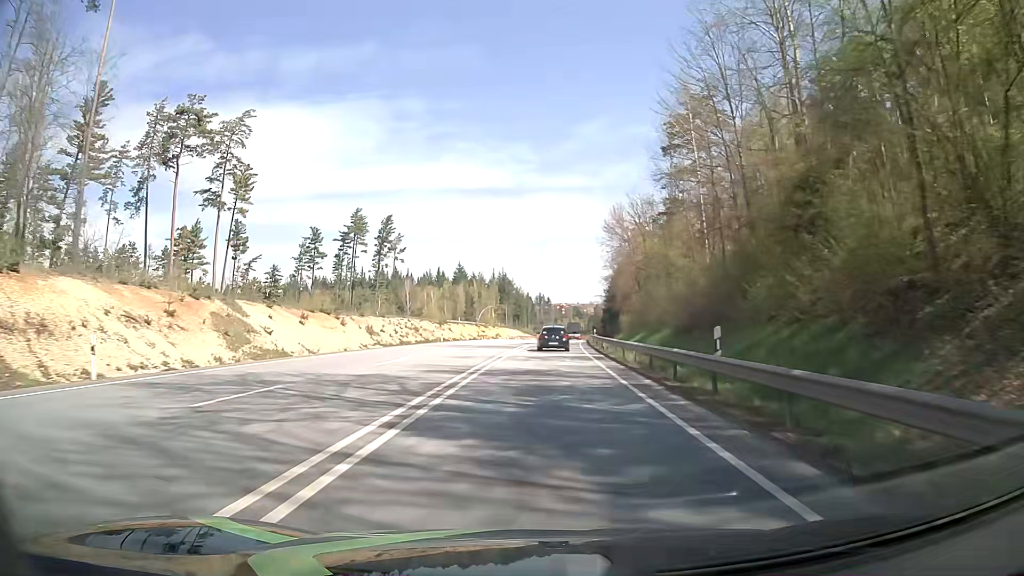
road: primary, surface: asphalt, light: Day
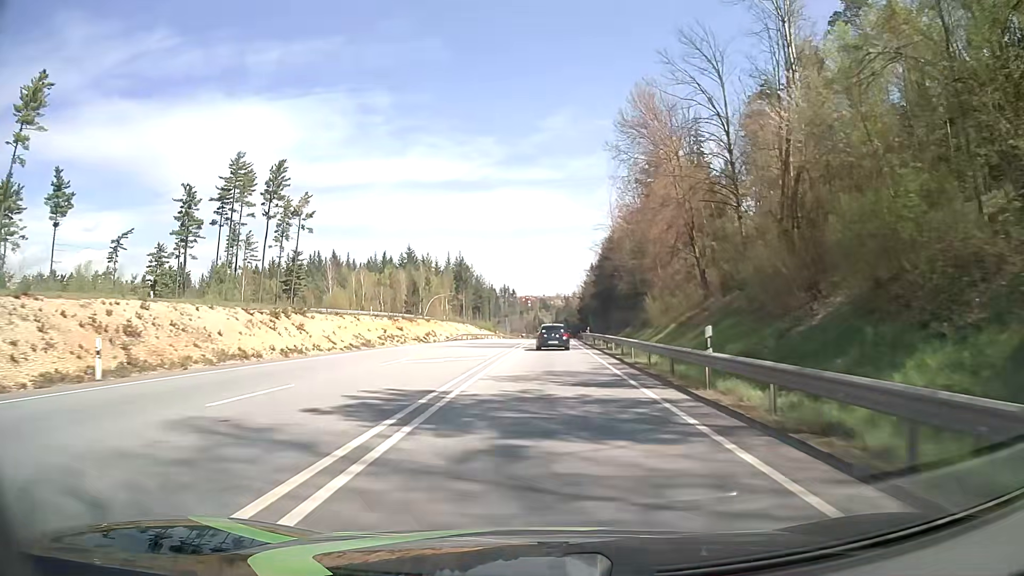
(+1.1, +47.3) m; +3°
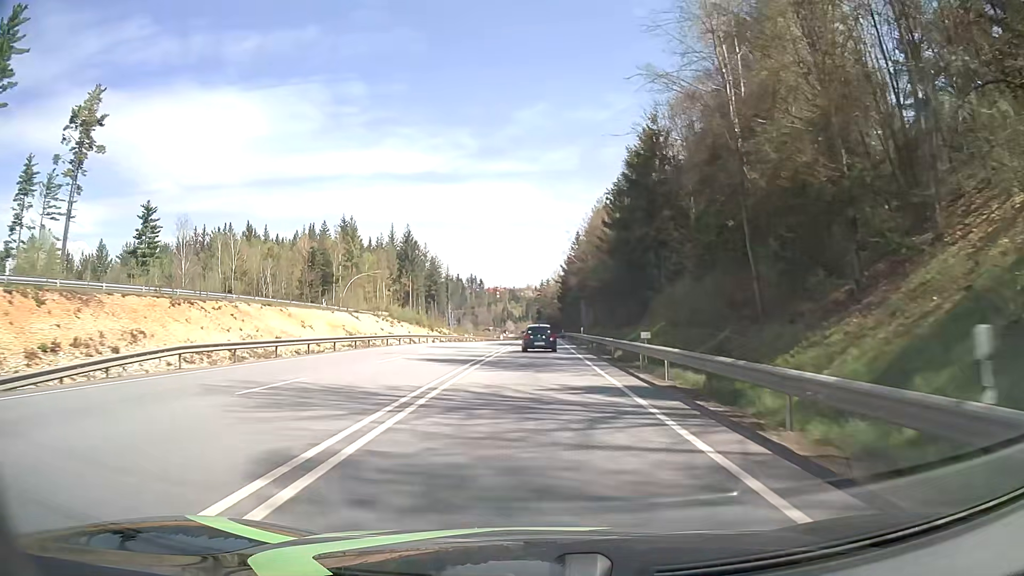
(+1.4, +57.8) m; +2°
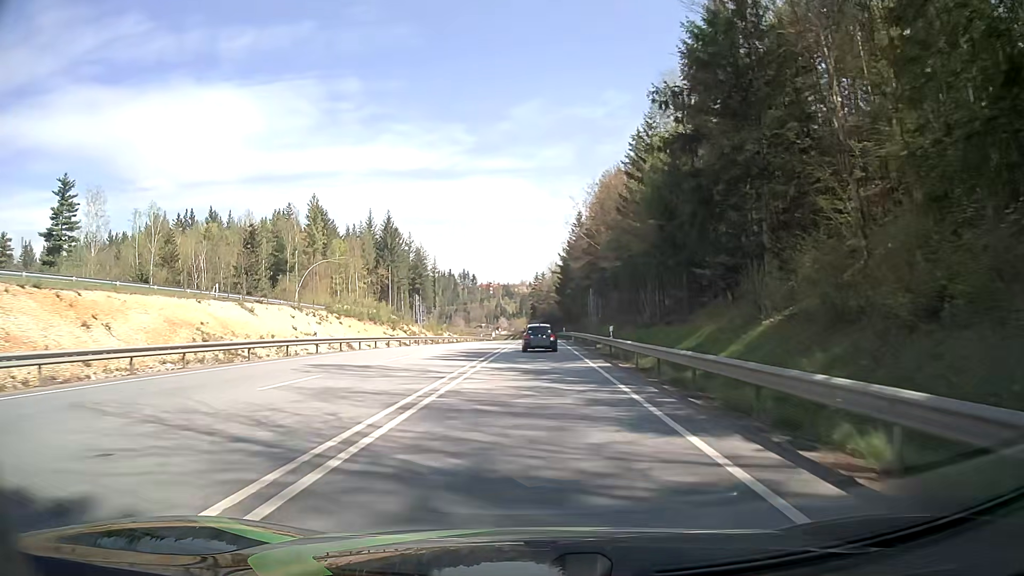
(+0.1, +22.9) m; 0°
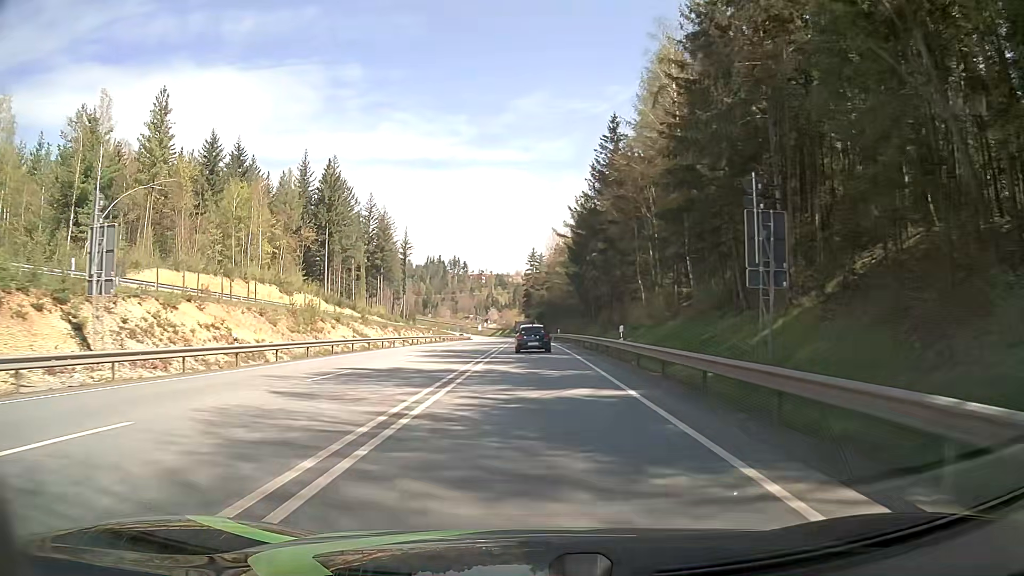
(+0.2, +57.1) m; 0°
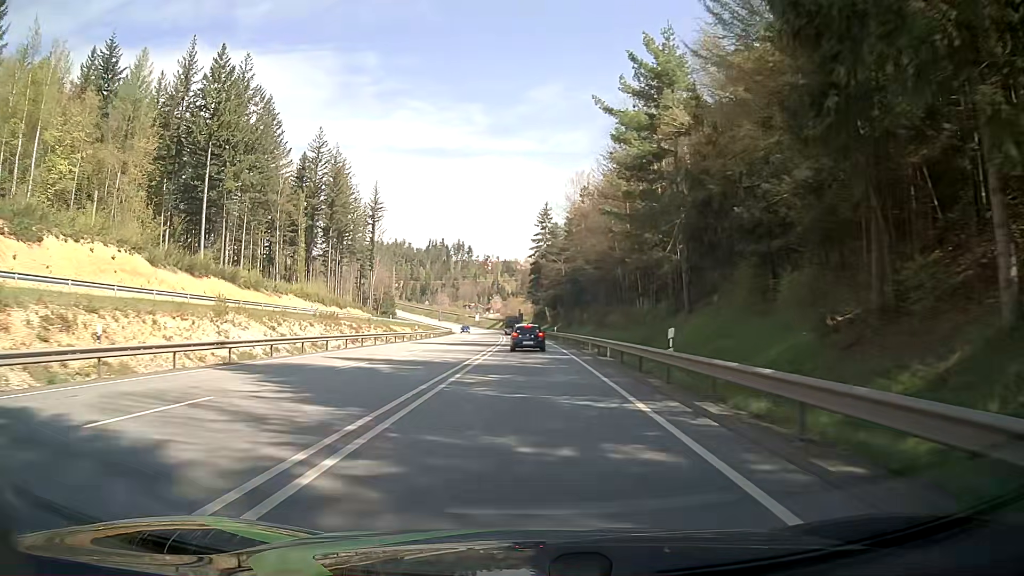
(-0.2, +57.3) m; -1°
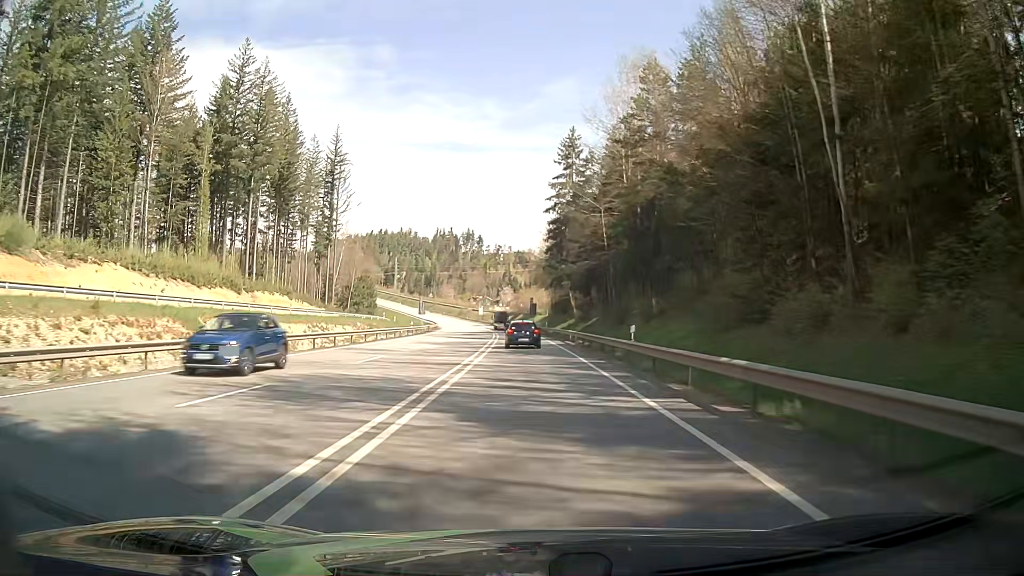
(-0.3, +45.9) m; -1°
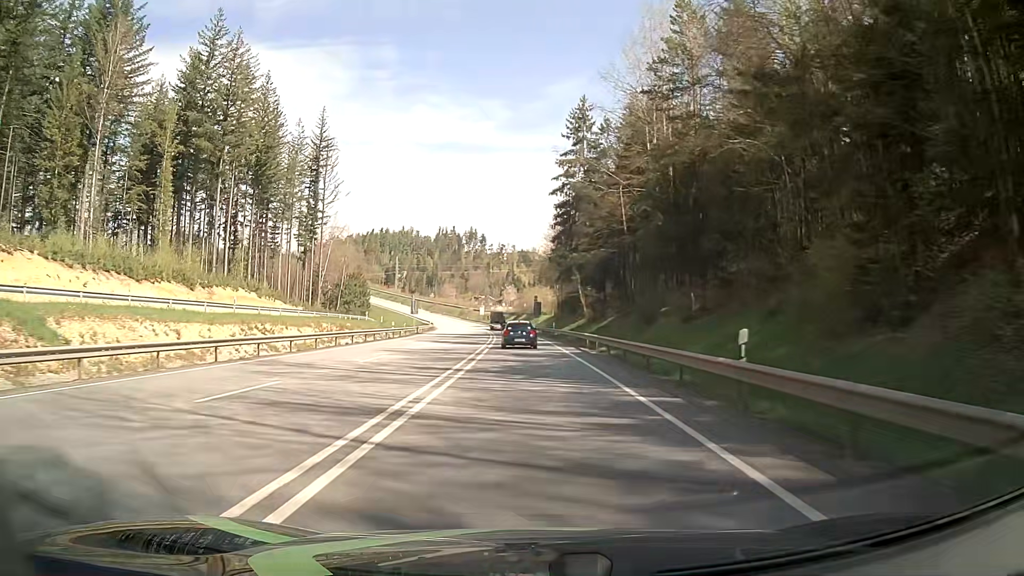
(0.0, +11.3) m; 0°
(0, +10) (0, +20) (0, +30) (-1, +40) (-1, +50) (-1, +60) (-2, +70) (-3, +80) (-4, +90) (-5, +100) m
